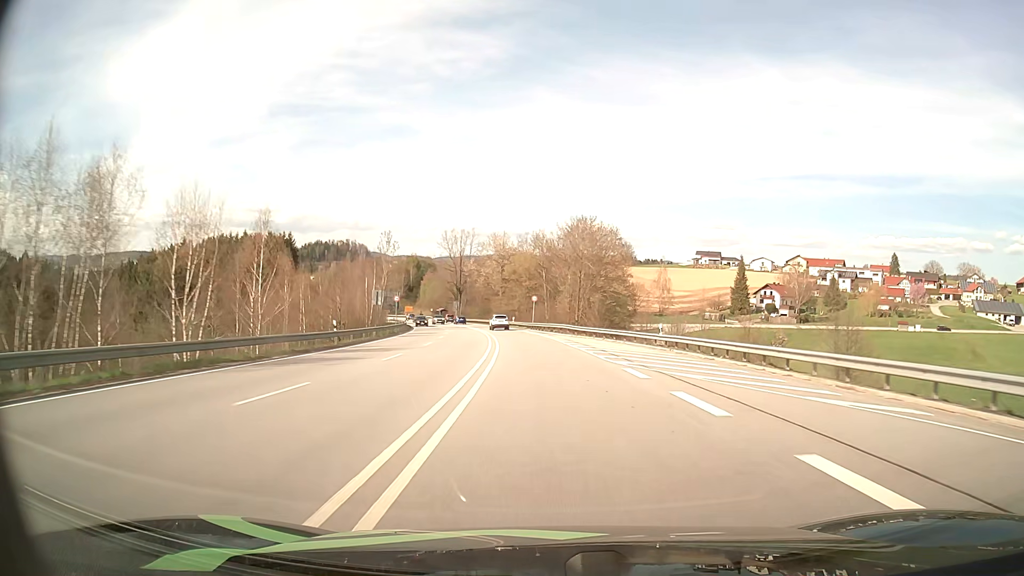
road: primary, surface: asphalt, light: Day
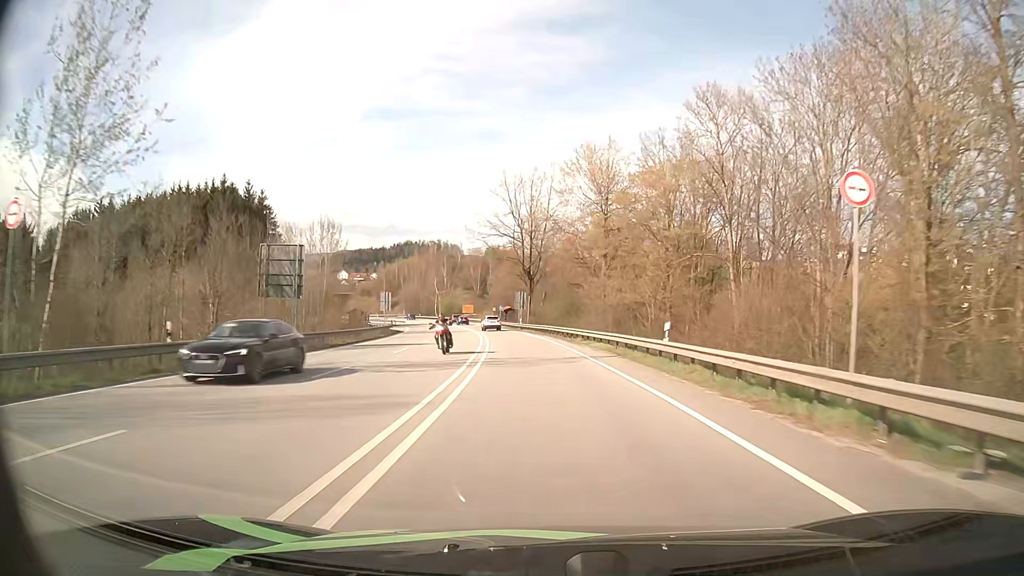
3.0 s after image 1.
(-4.6, +67.1) m; -8°
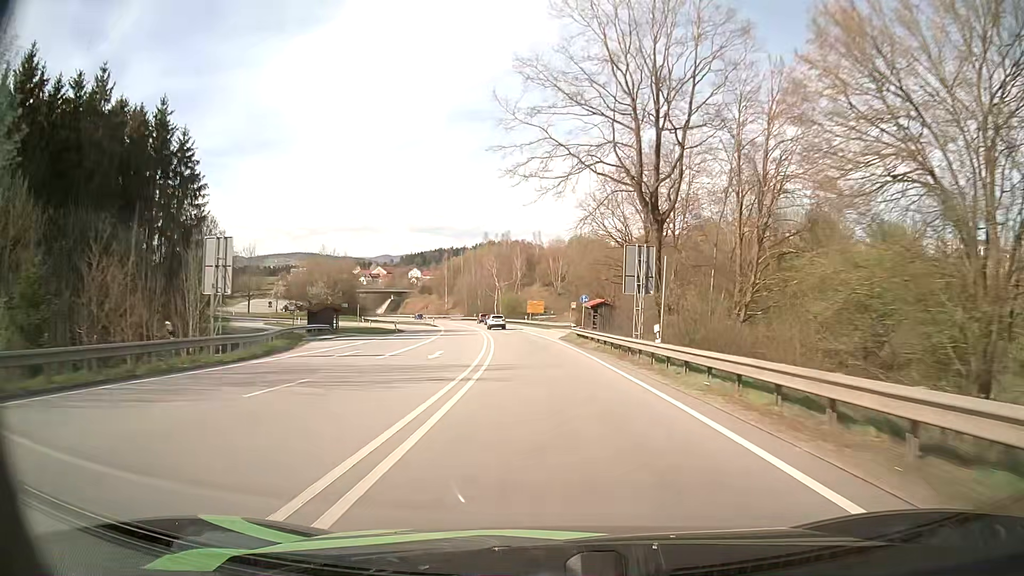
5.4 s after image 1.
(-3.3, +52.5) m; -7°
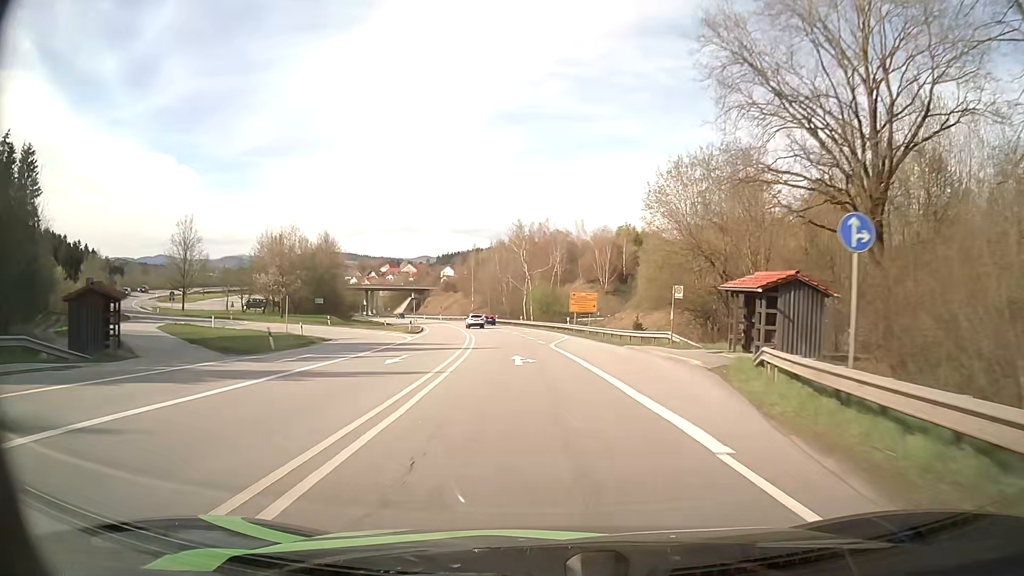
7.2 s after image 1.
(-1.4, +38.5) m; -4°
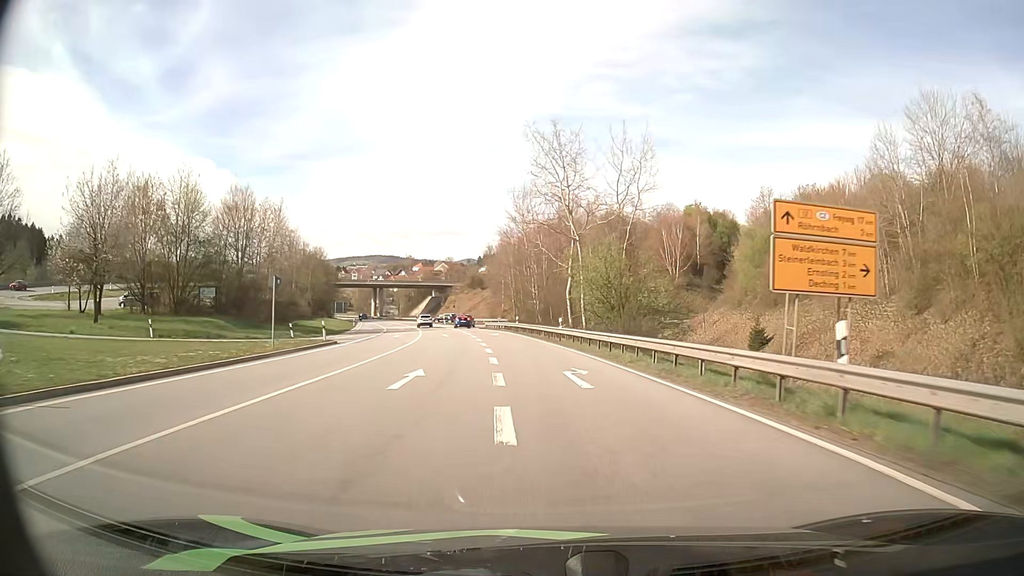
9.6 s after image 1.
(-1.3, +46.7) m; -4°
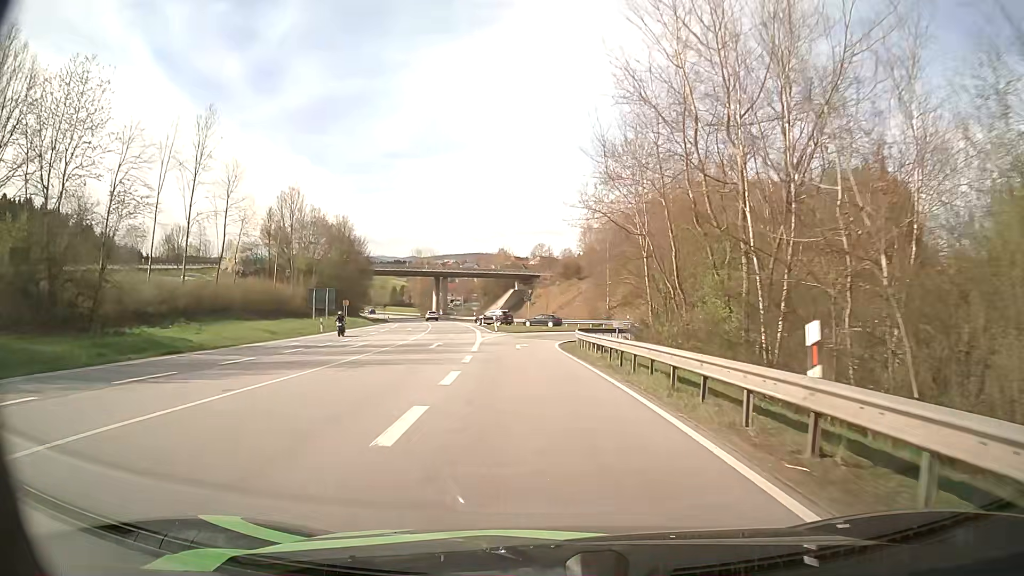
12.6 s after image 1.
(-3.8, +48.8) m; -8°
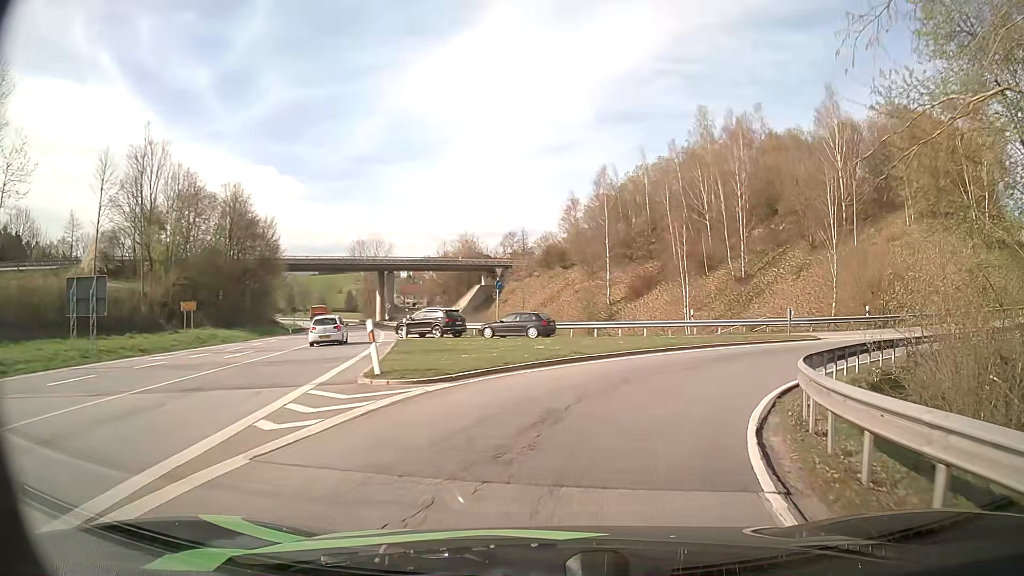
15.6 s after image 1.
(-1.1, +33.9) m; +1°
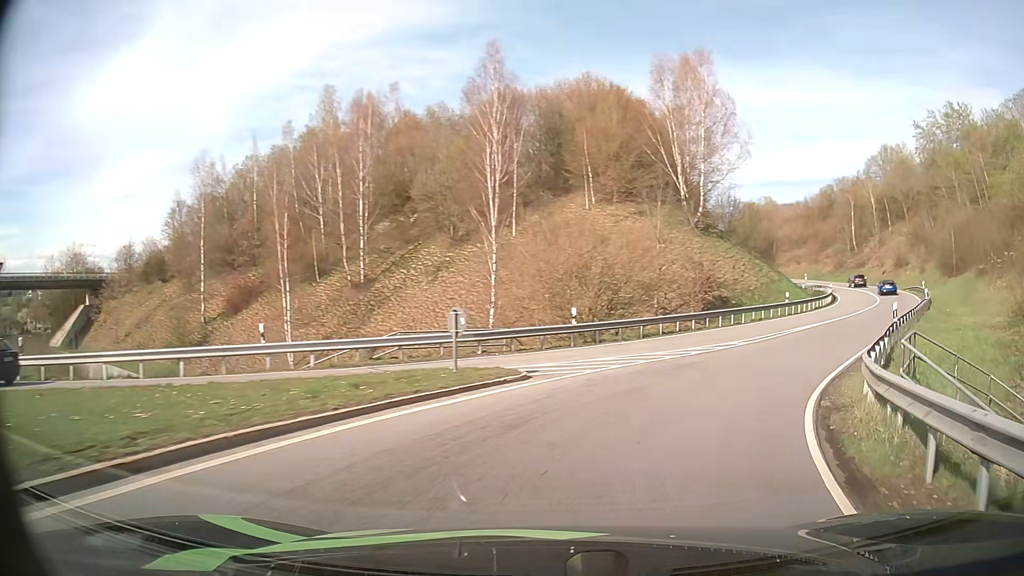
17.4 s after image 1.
(+4.2, +16.2) m; +32°
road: primary_link
